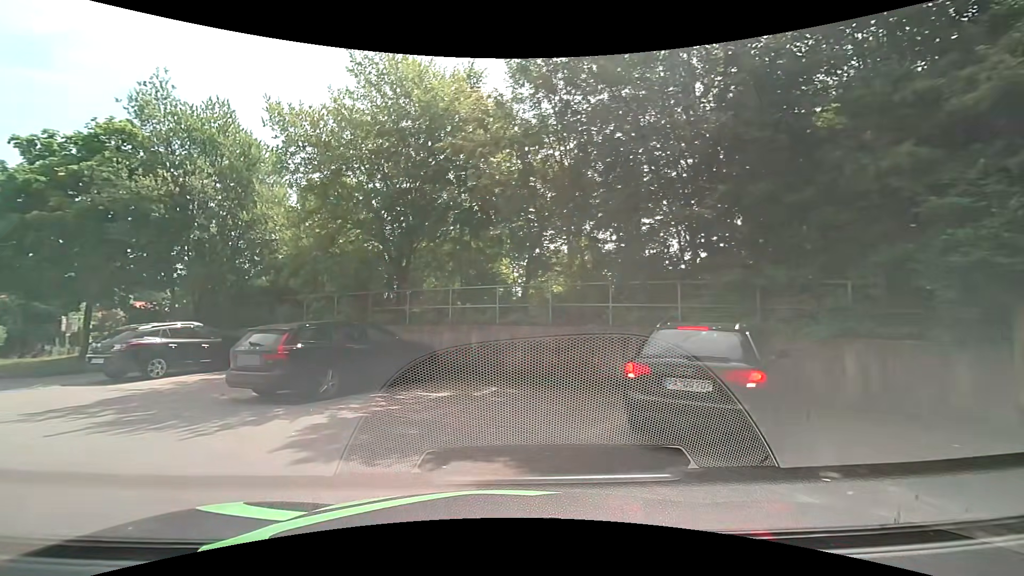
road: secondary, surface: asphalt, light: Day
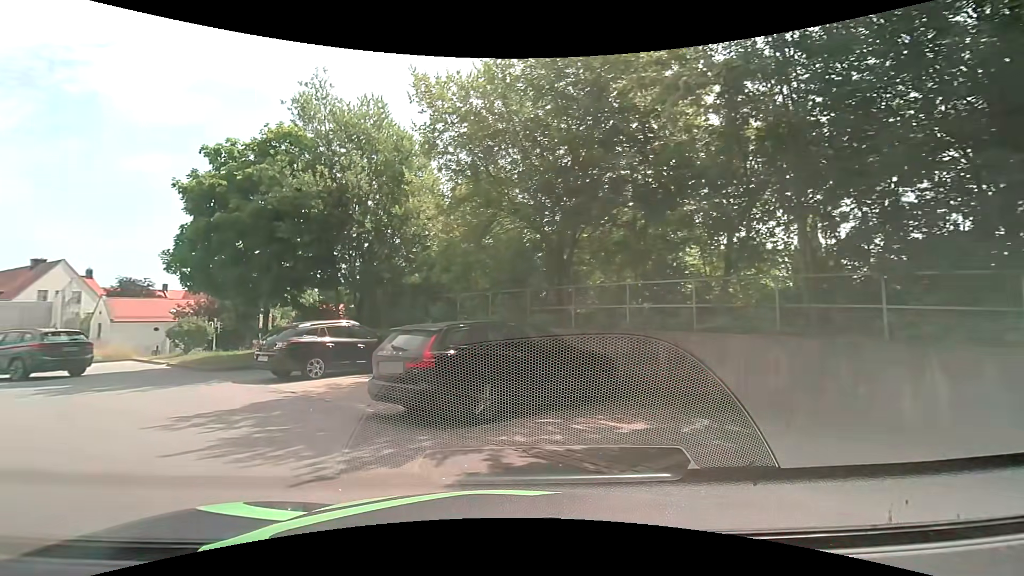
(-0.5, +2.7) m; -16°
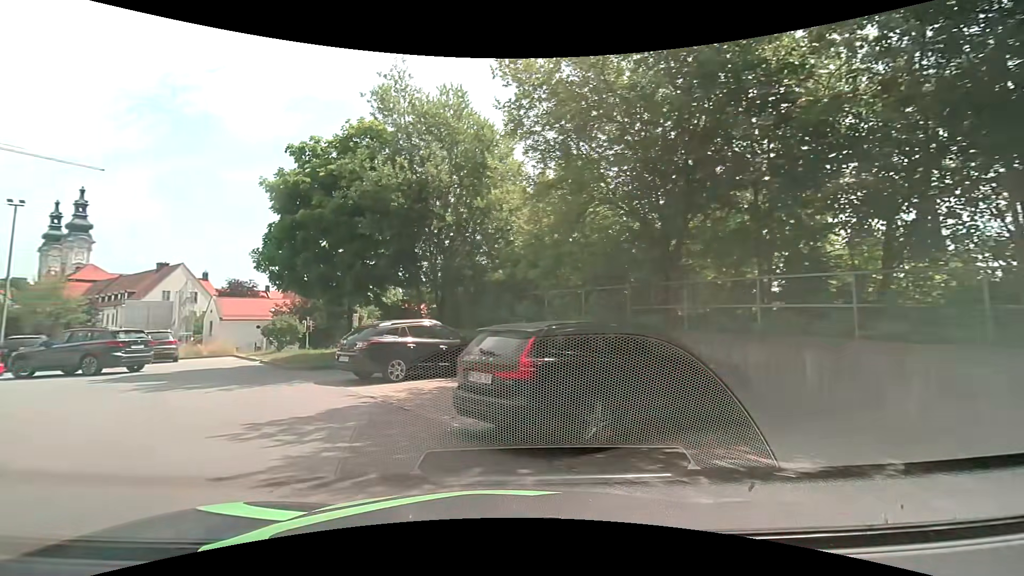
(-0.2, +1.5) m; -9°
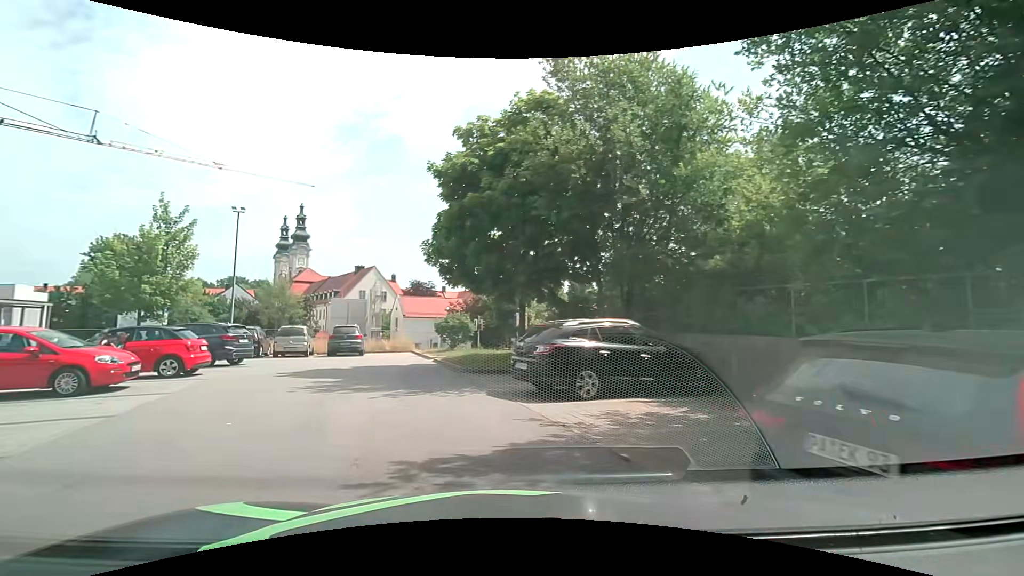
(-0.6, +3.0) m; -19°
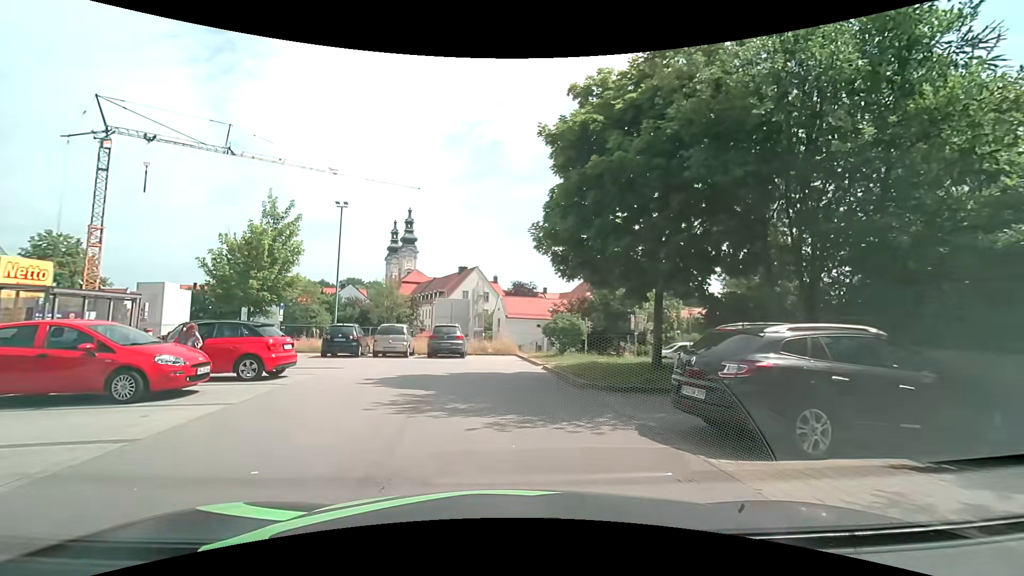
(-0.5, +3.2) m; -14°
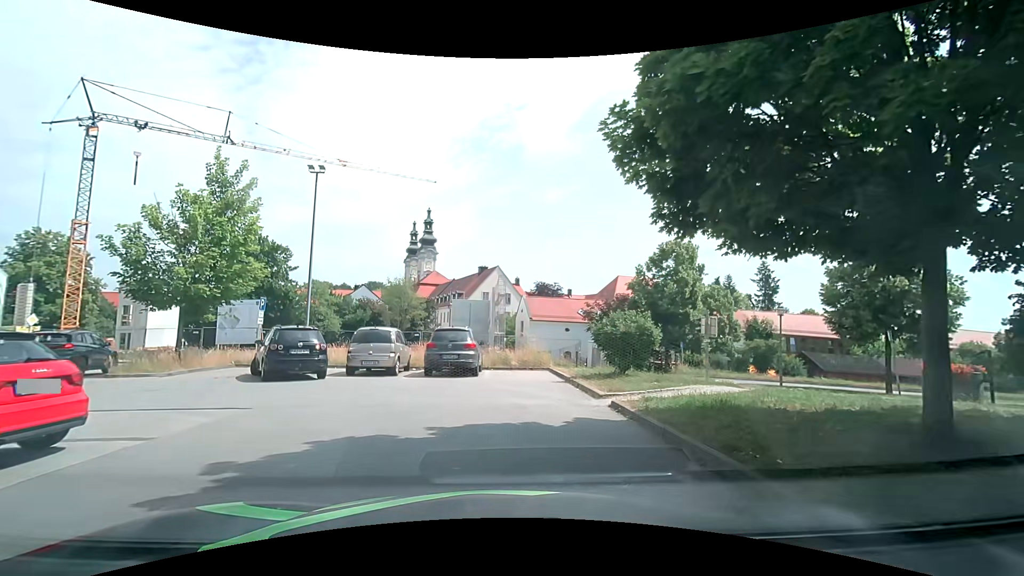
(-0.1, +7.5) m; -2°
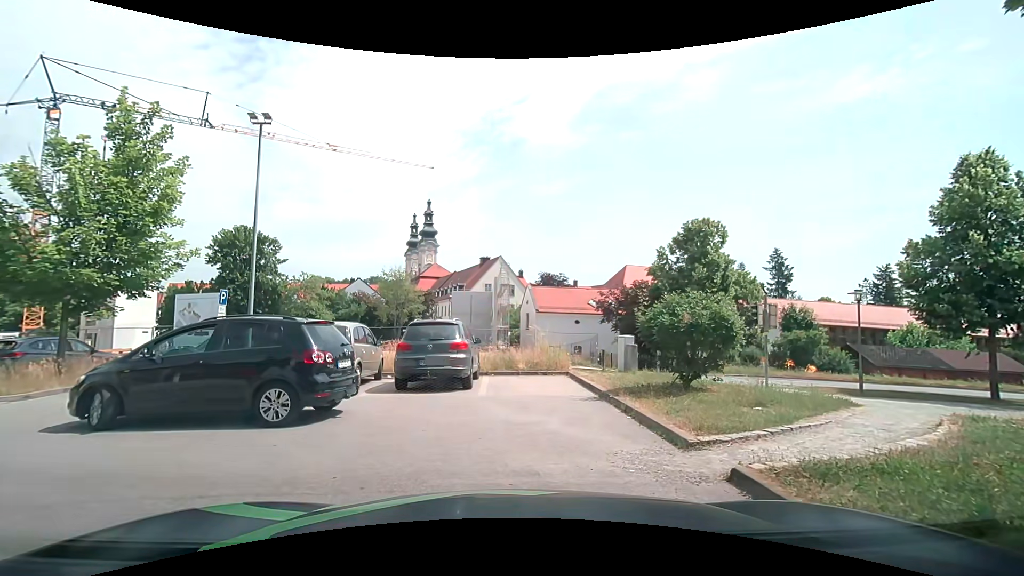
(0.0, +5.0) m; 0°
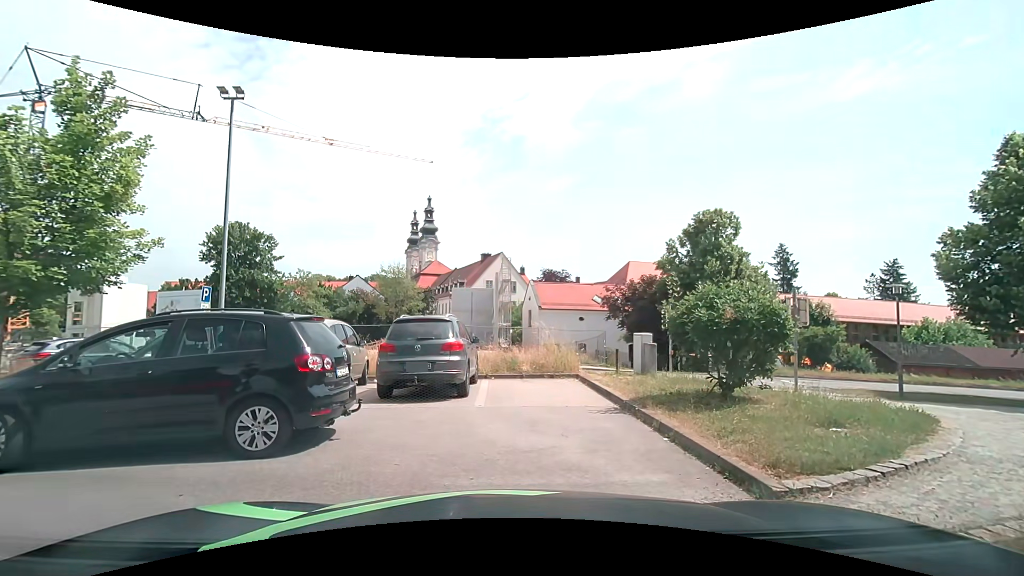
(0.0, +1.7) m; -2°
